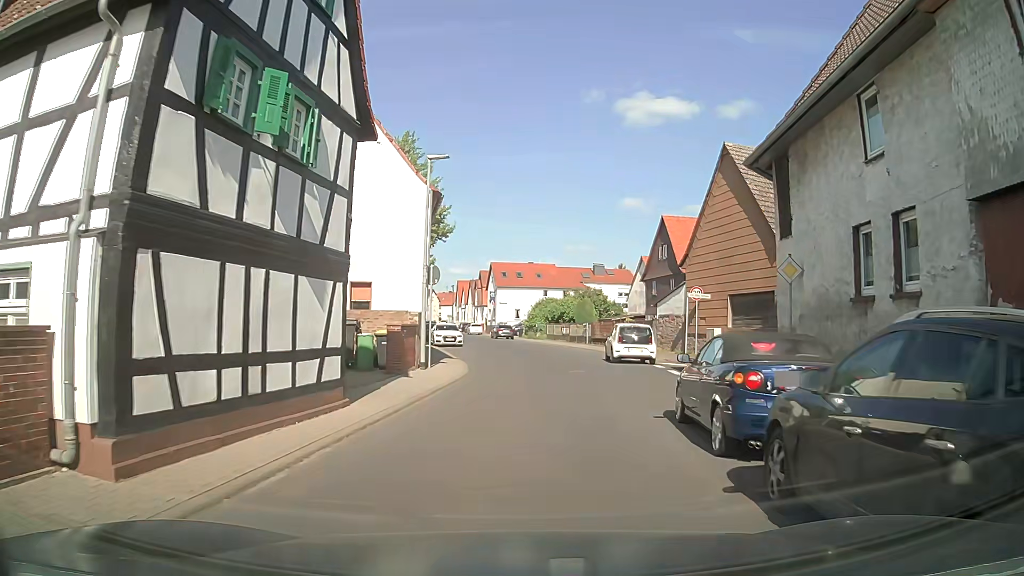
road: unclassified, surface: asphalt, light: Day
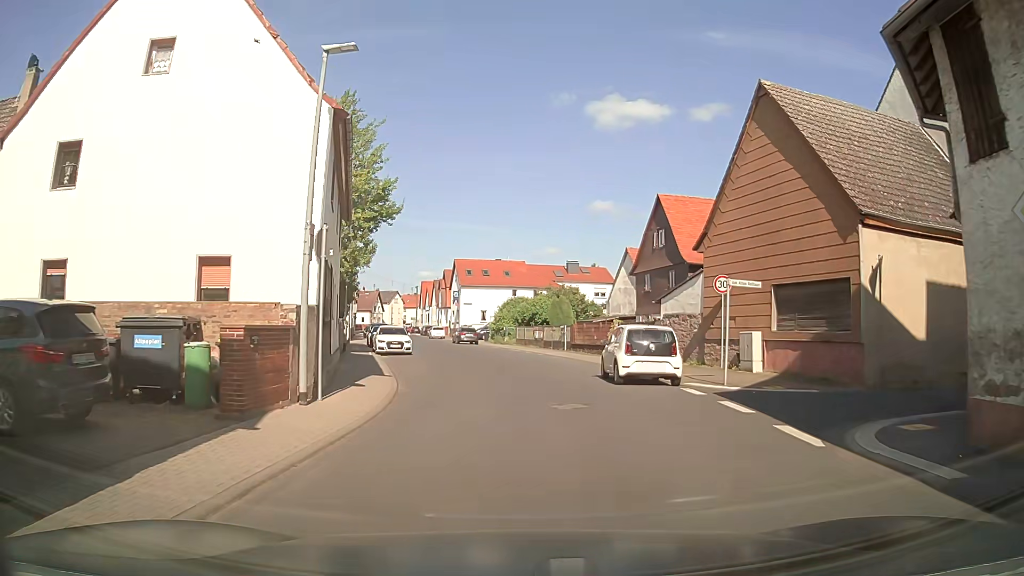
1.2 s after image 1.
(+0.2, +8.4) m; +2°
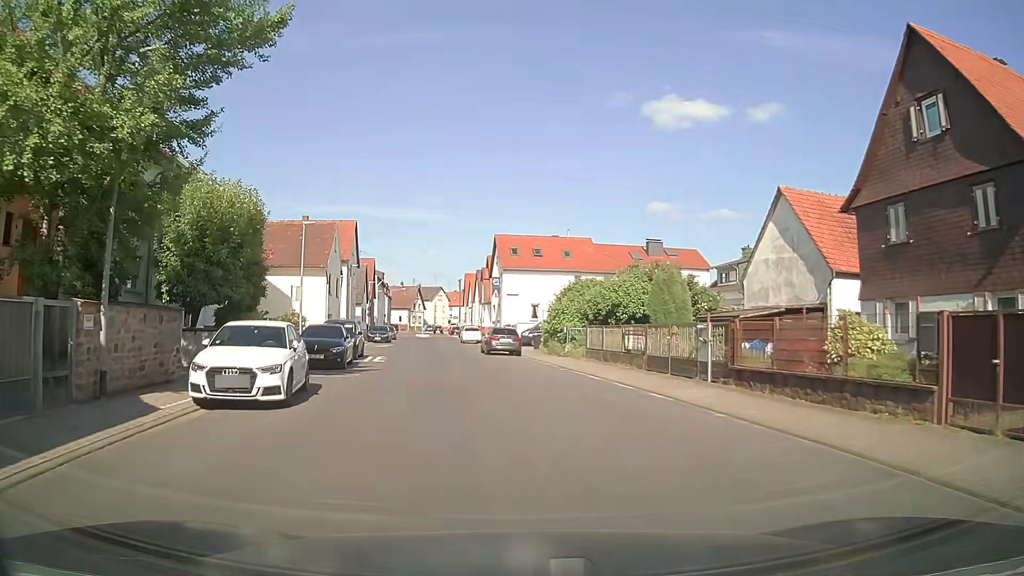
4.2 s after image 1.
(0.0, +22.9) m; -4°
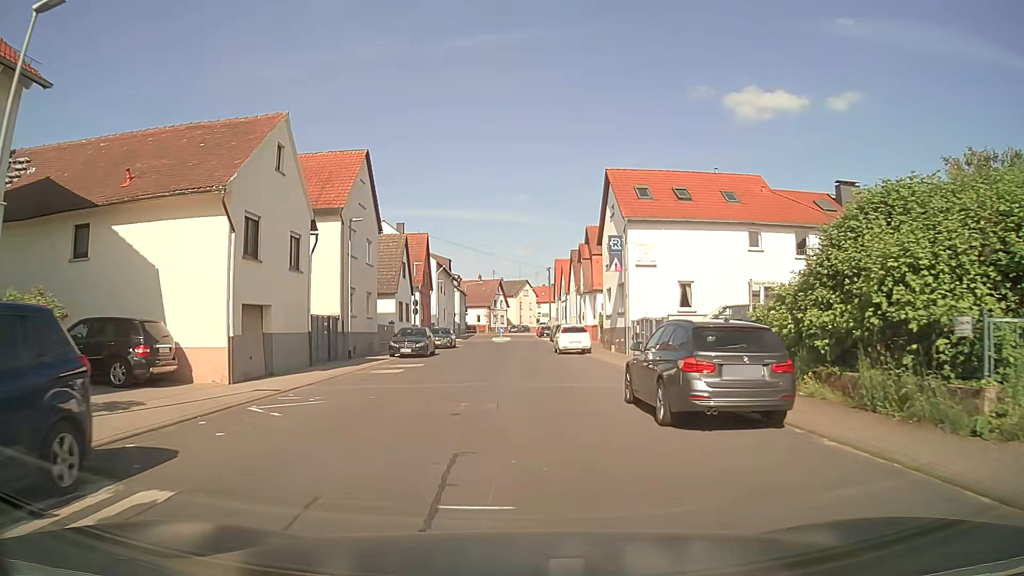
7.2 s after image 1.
(-2.1, +25.3) m; -8°
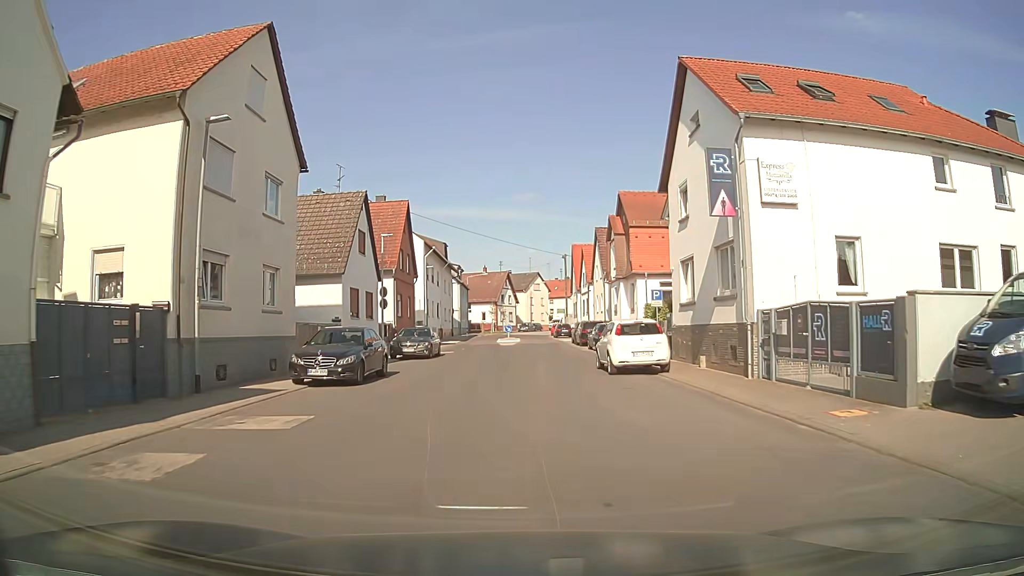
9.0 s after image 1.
(-0.2, +15.8) m; -1°
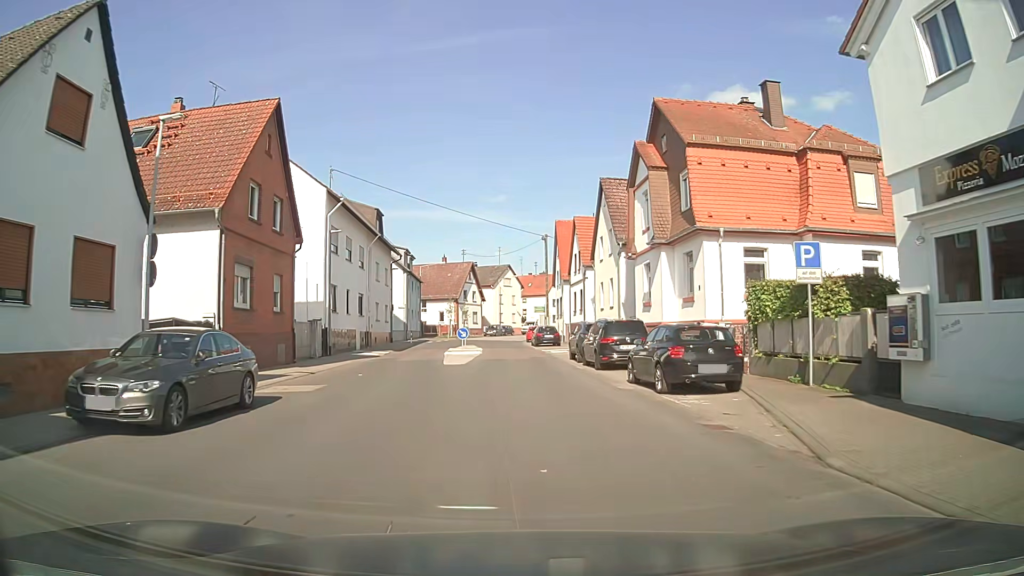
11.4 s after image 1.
(+0.4, +21.6) m; +2°
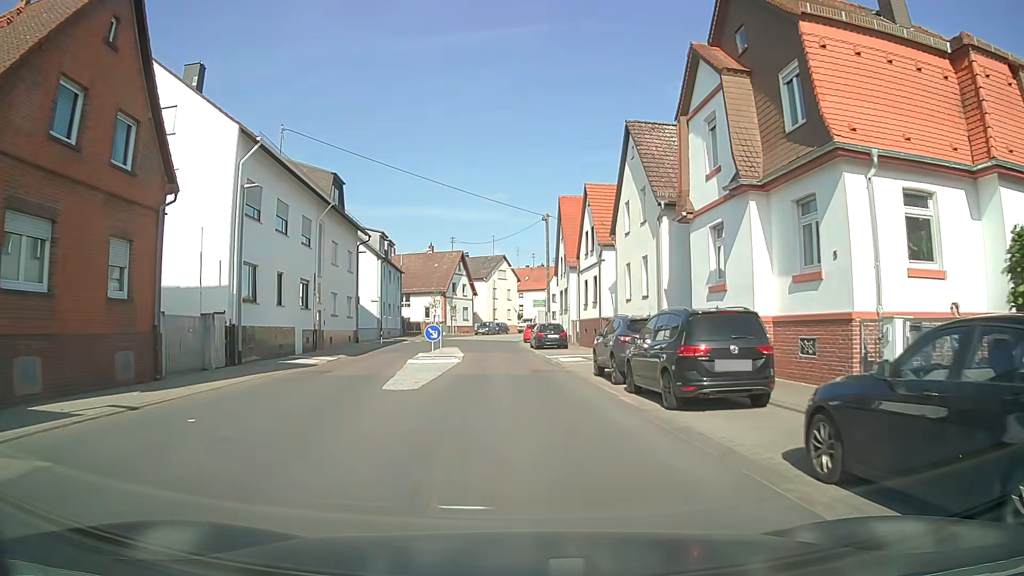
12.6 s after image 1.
(+0.1, +10.9) m; 0°
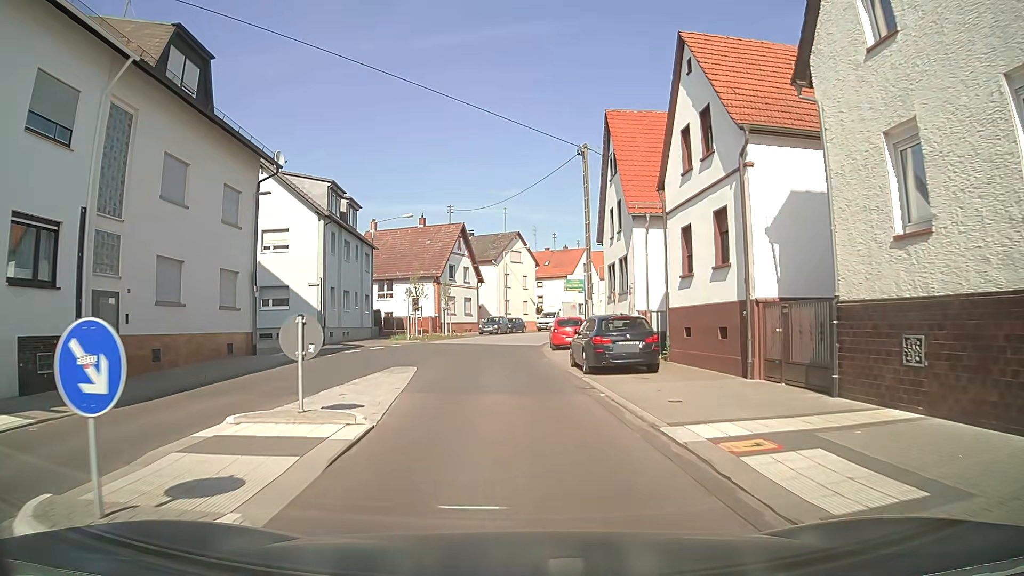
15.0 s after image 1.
(-0.2, +20.8) m; +1°
